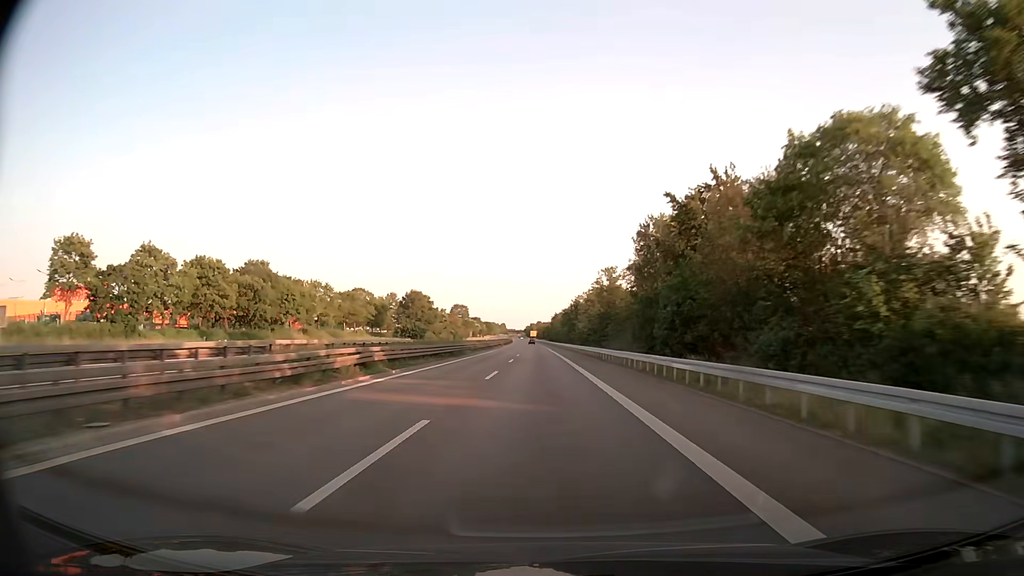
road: trunk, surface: asphalt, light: Day
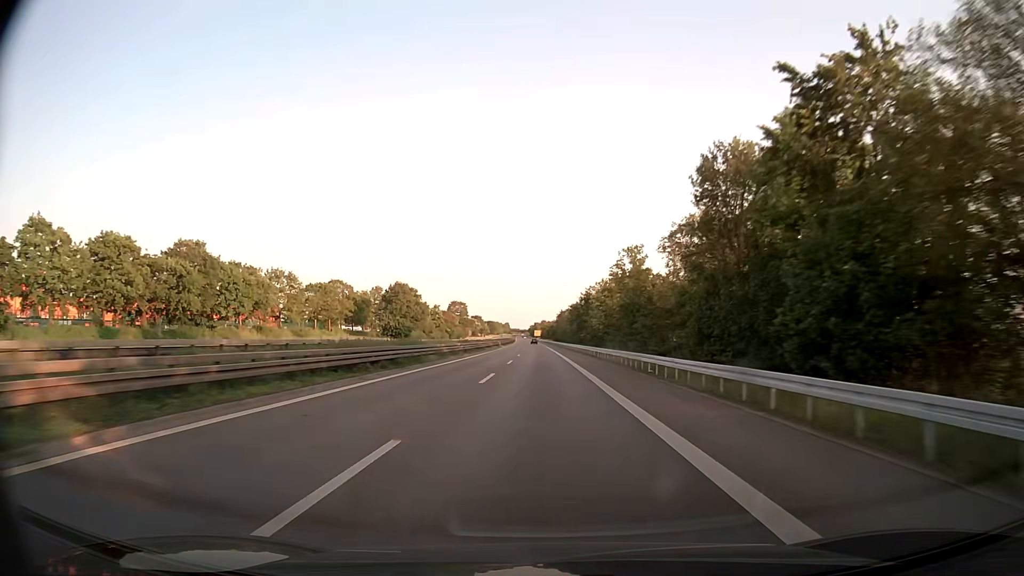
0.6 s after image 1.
(-0.1, +20.5) m; 0°
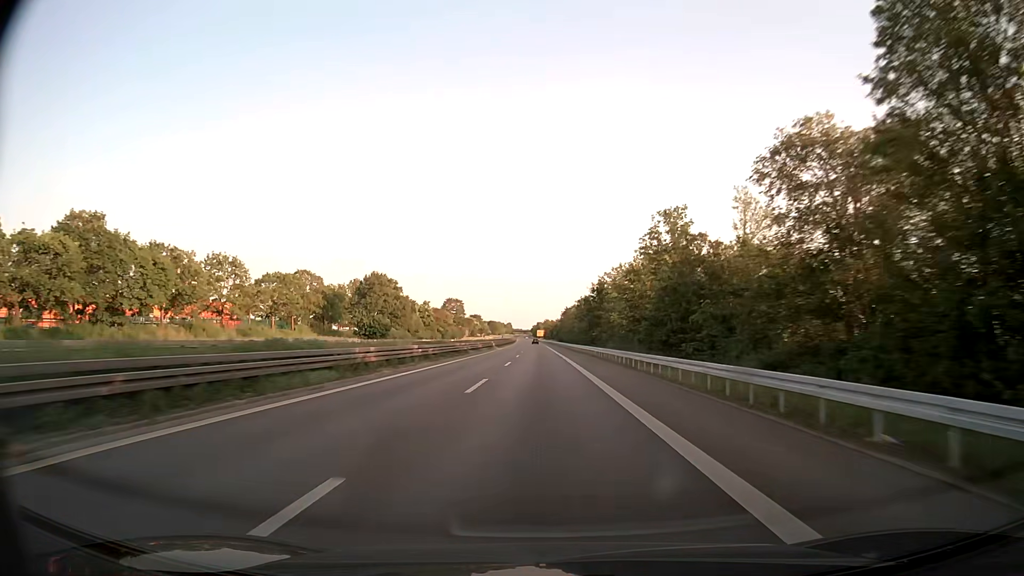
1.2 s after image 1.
(0.0, +20.7) m; 0°
(0, +10) (0, +20) (0, +30) (0, +40) (0, +50) (0, +60) (0, +70) (0, +80) (-1, +90) (-1, +100) m
